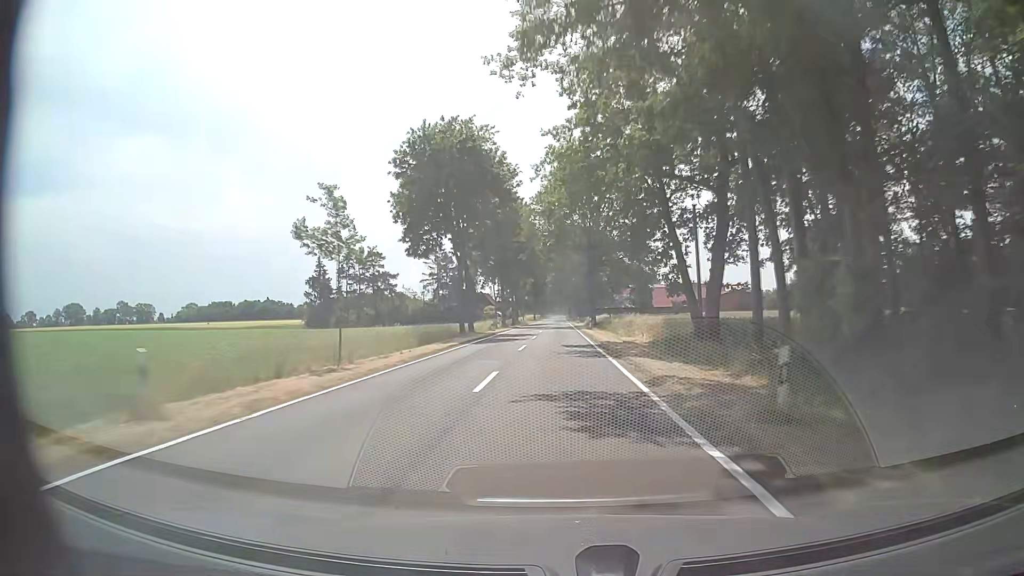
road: tertiary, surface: asphalt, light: Day
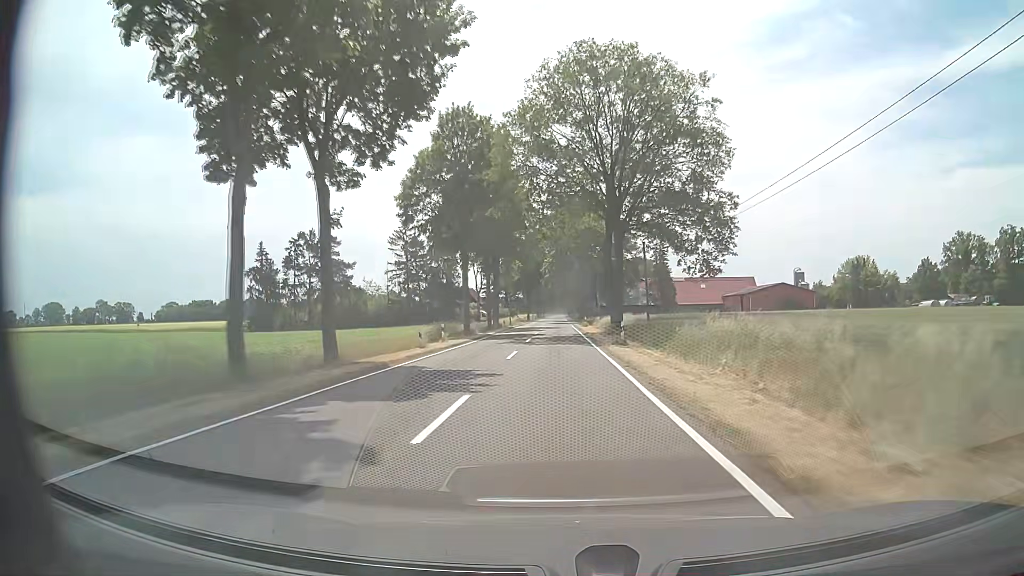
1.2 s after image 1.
(+0.2, +30.7) m; +1°
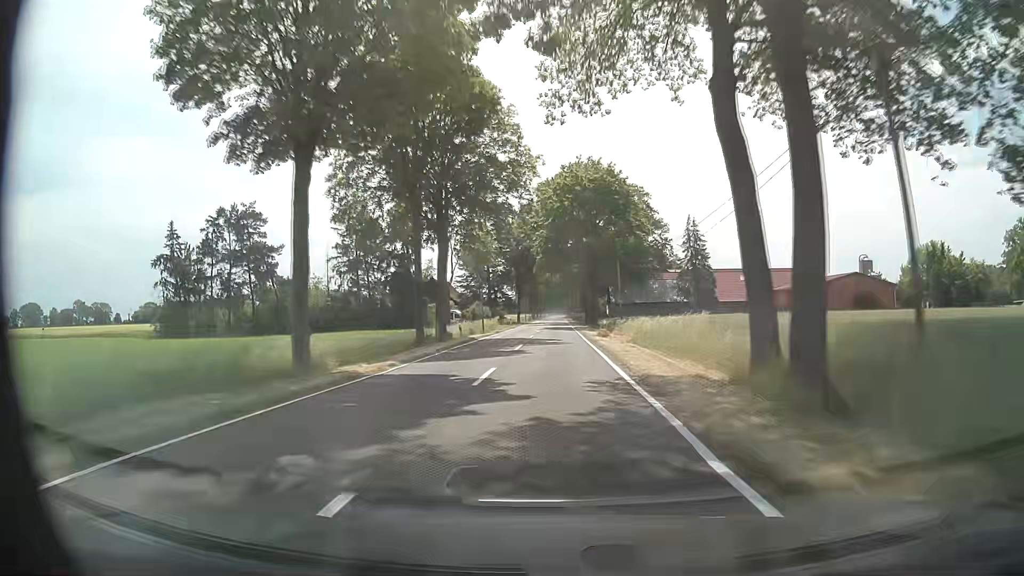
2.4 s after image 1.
(-0.1, +31.0) m; 0°
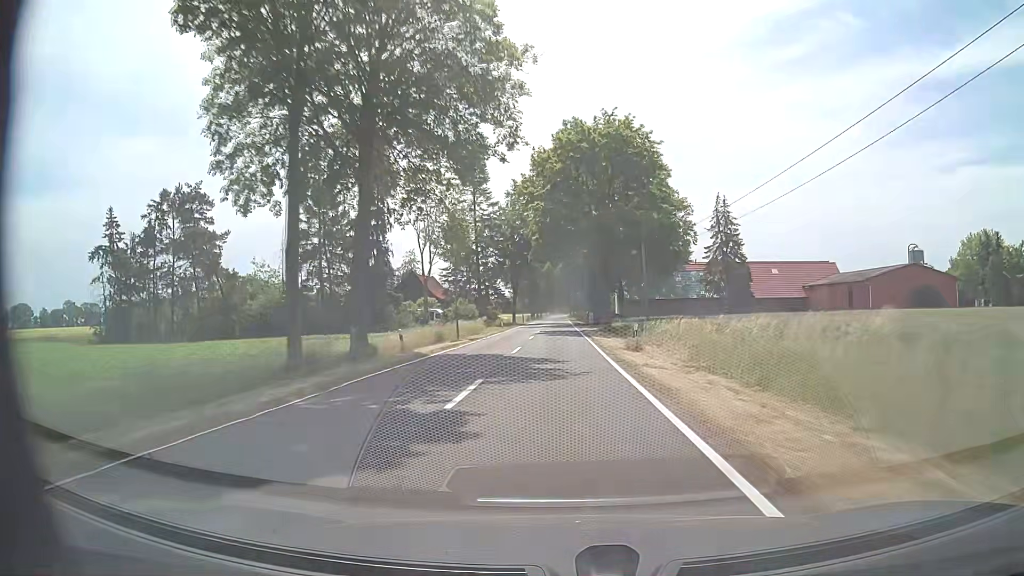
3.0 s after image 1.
(0.0, +15.5) m; 0°
